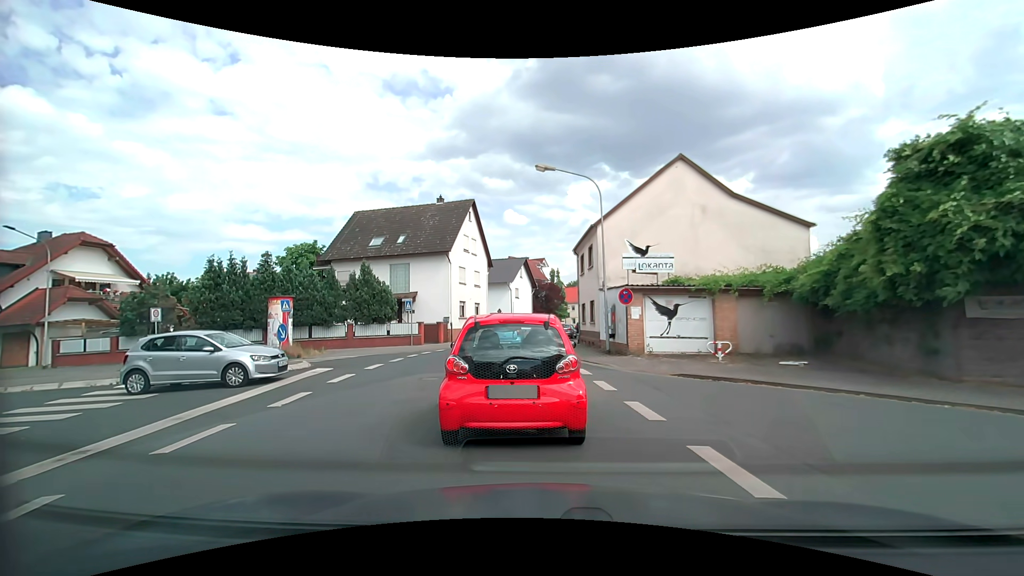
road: tertiary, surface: asphalt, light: Day
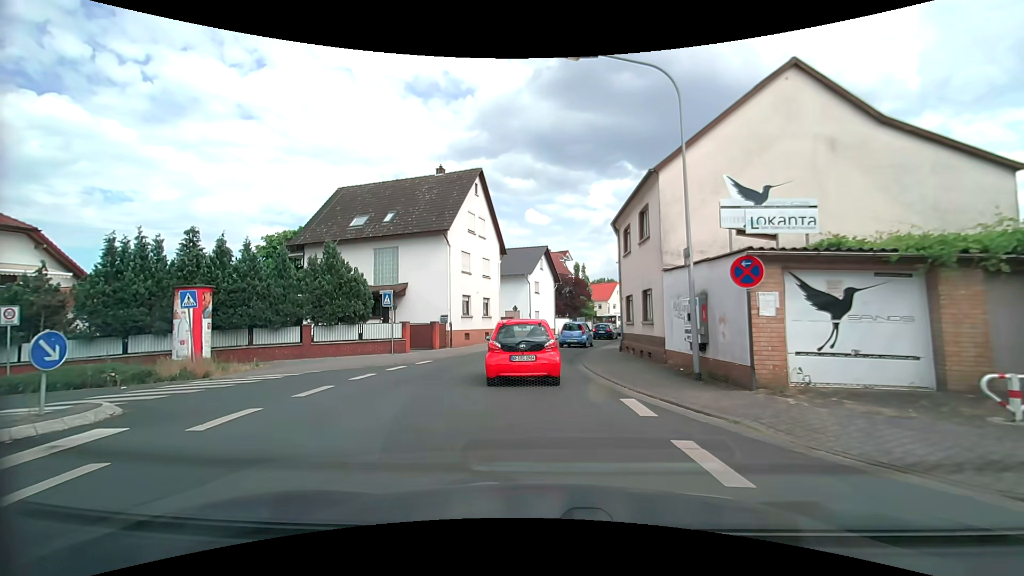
(-0.4, +8.9) m; -4°
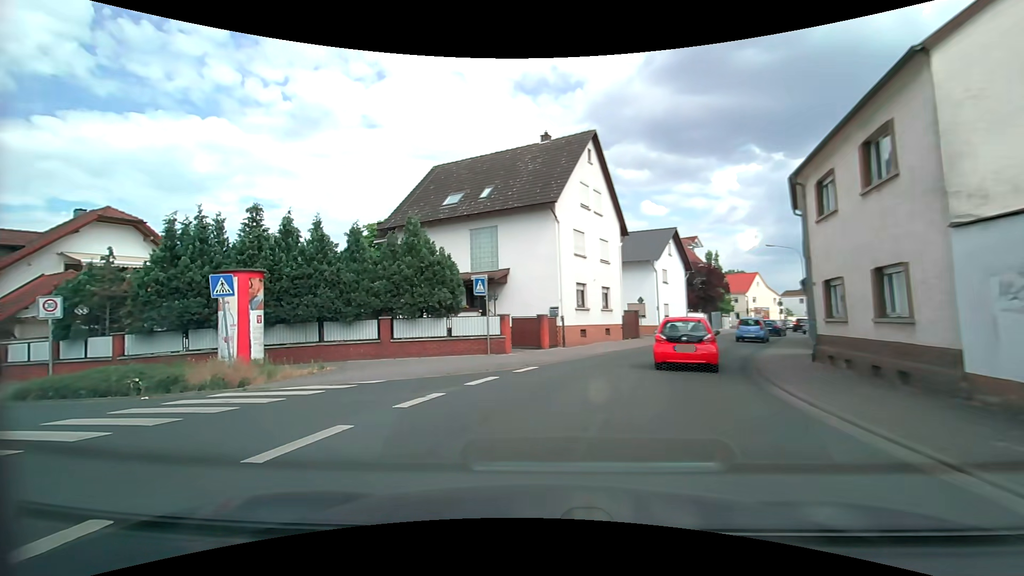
(-0.3, +5.6) m; -10°
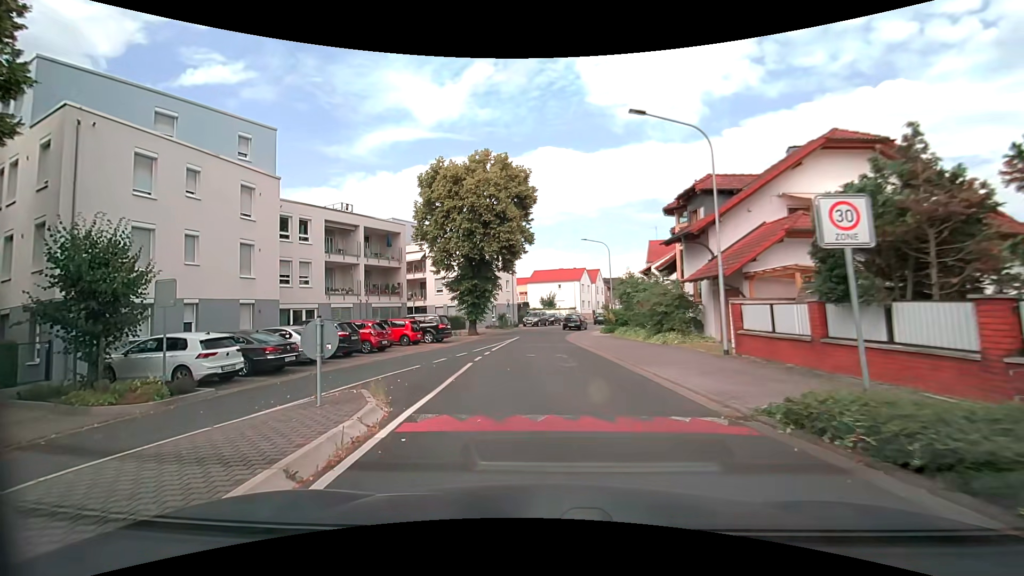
(-8.7, +9.4) m; -70°
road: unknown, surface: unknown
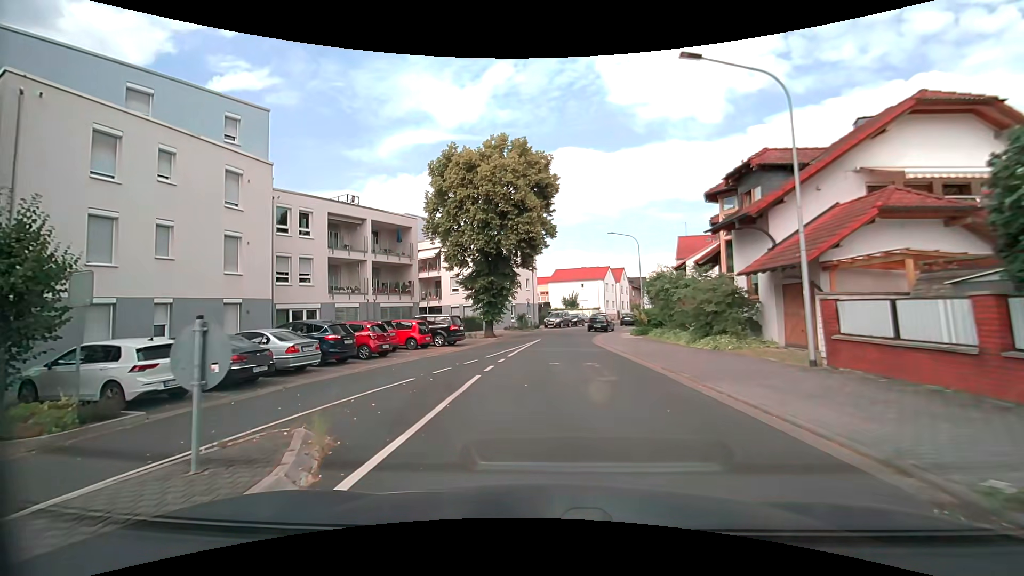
(-0.1, +3.3) m; -2°
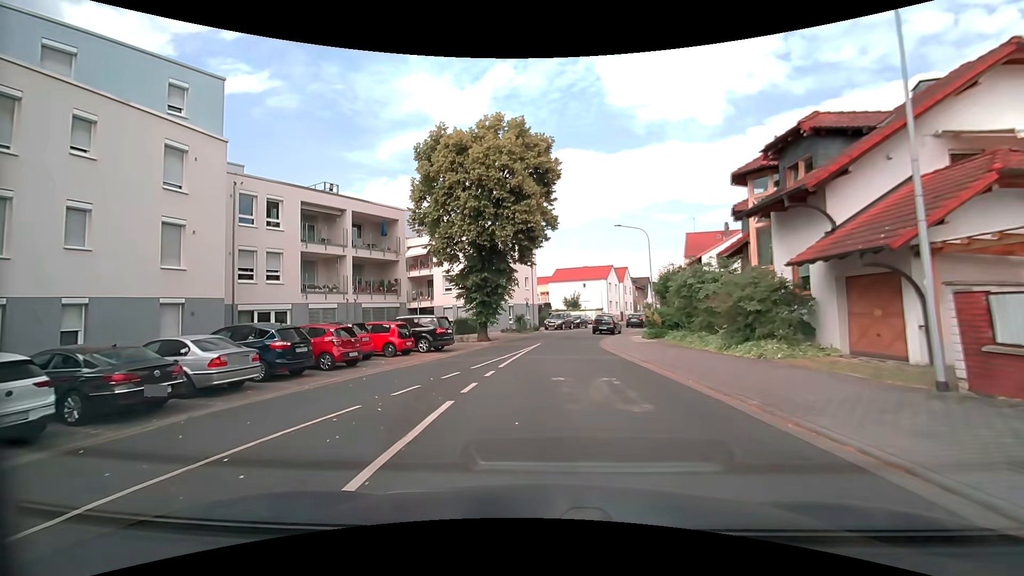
(0.0, +3.7) m; -1°
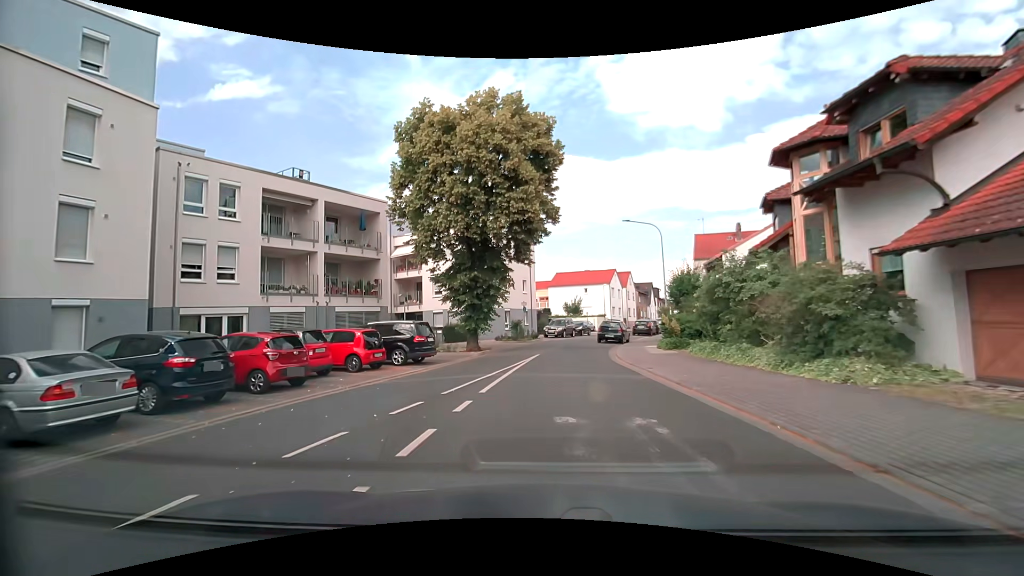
(0.0, +4.0) m; 0°
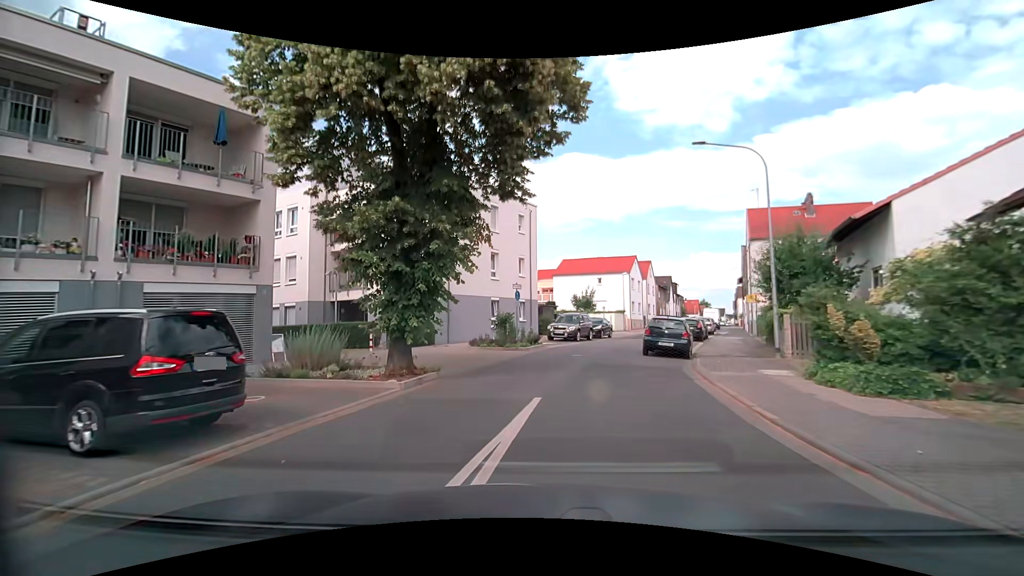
(-0.1, +13.8) m; 0°
(0, +10) (+1, +20) (+4, +30) (+7, +39) (+11, +48) (+14, +58) (+18, +67) (+22, +76) (+26, +85) (+30, +95) m
